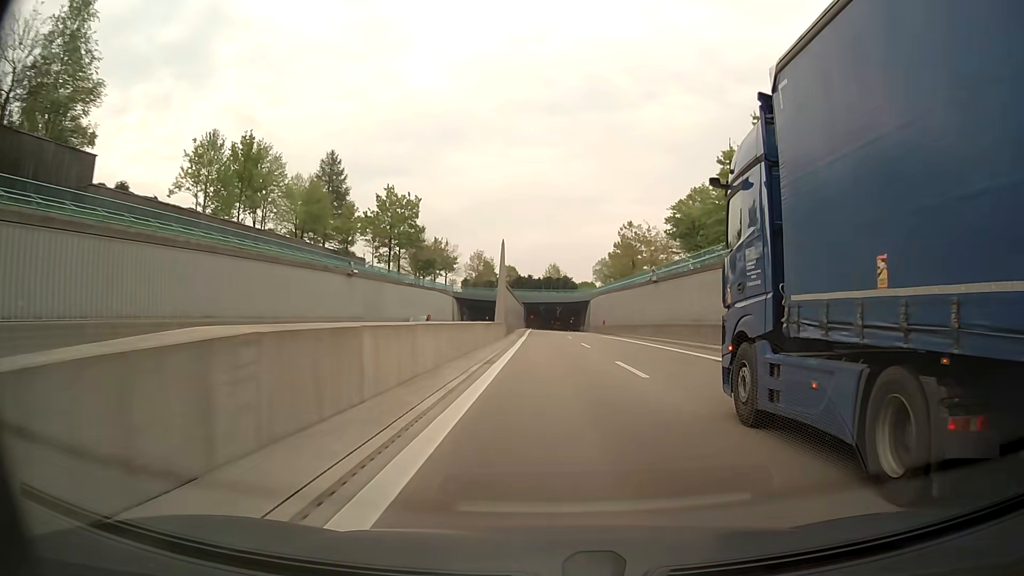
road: motorway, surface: asphalt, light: Day
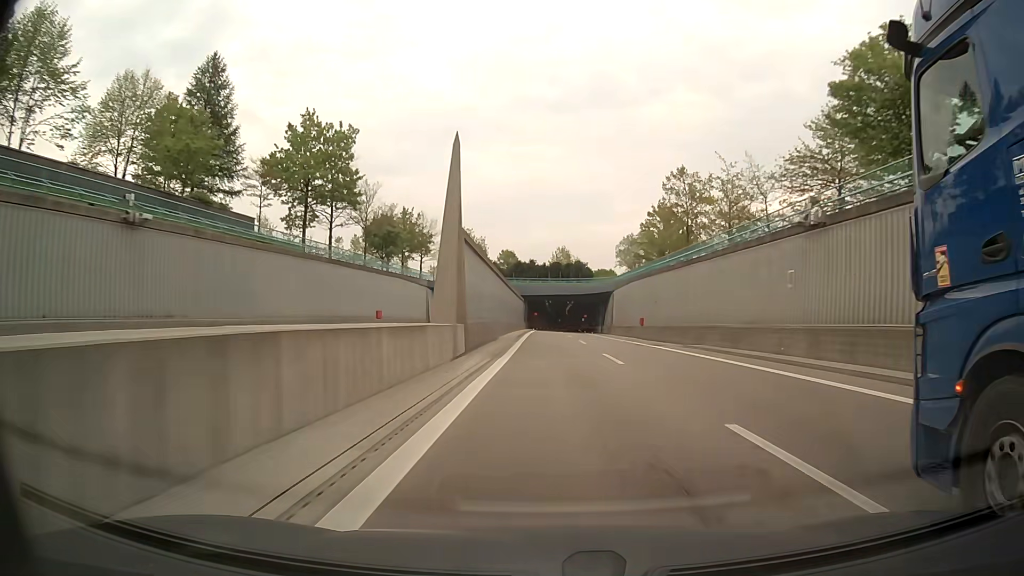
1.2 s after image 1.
(-0.1, +31.5) m; 0°
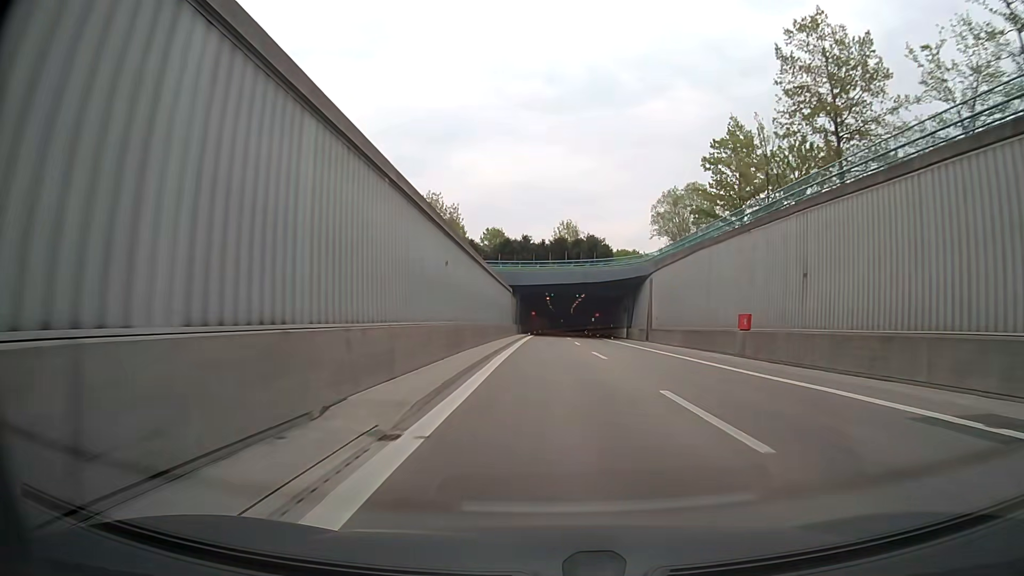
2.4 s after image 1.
(0.0, +31.8) m; 0°
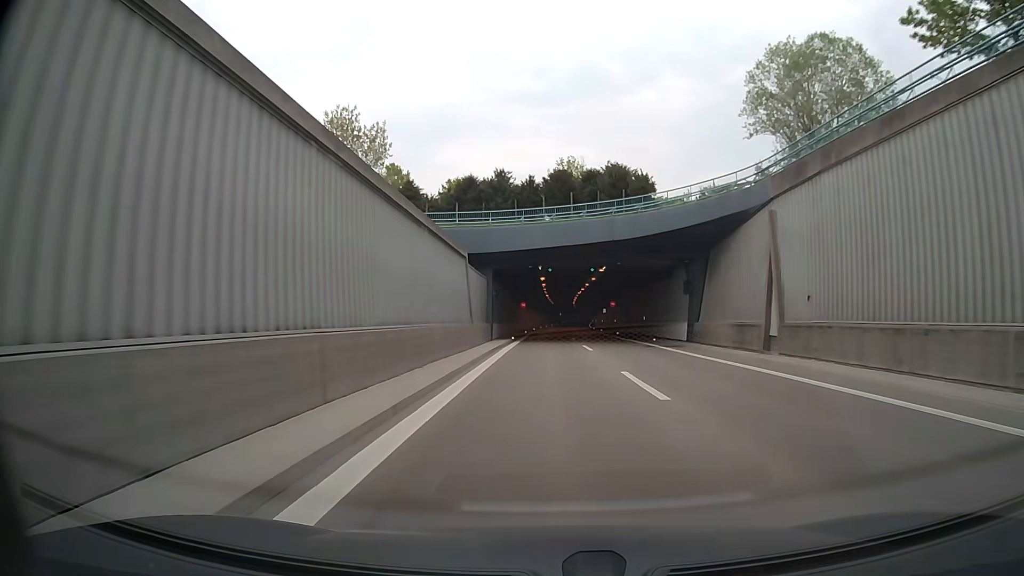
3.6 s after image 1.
(0.0, +31.9) m; 0°
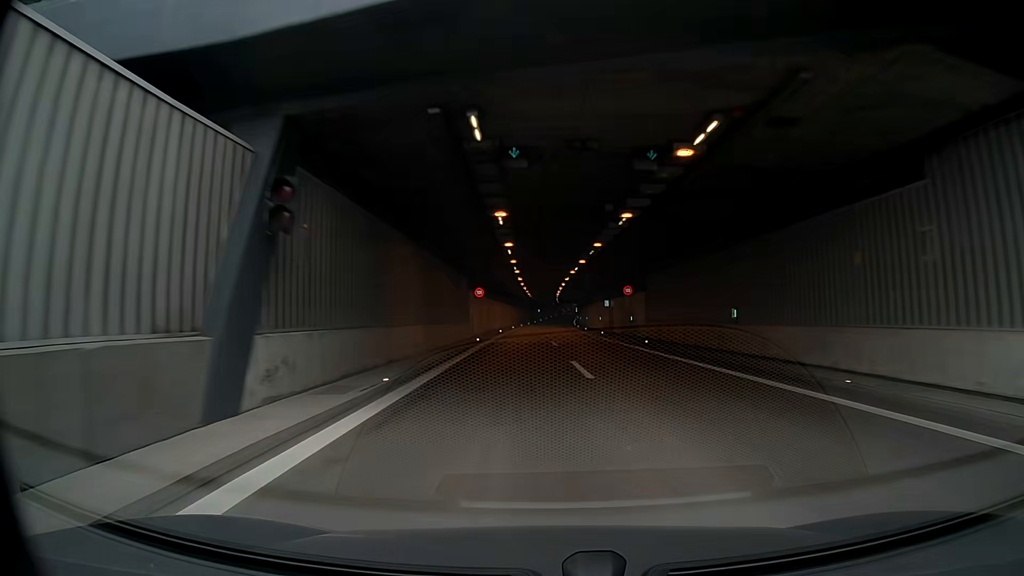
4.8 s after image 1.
(+0.3, +32.0) m; +2°
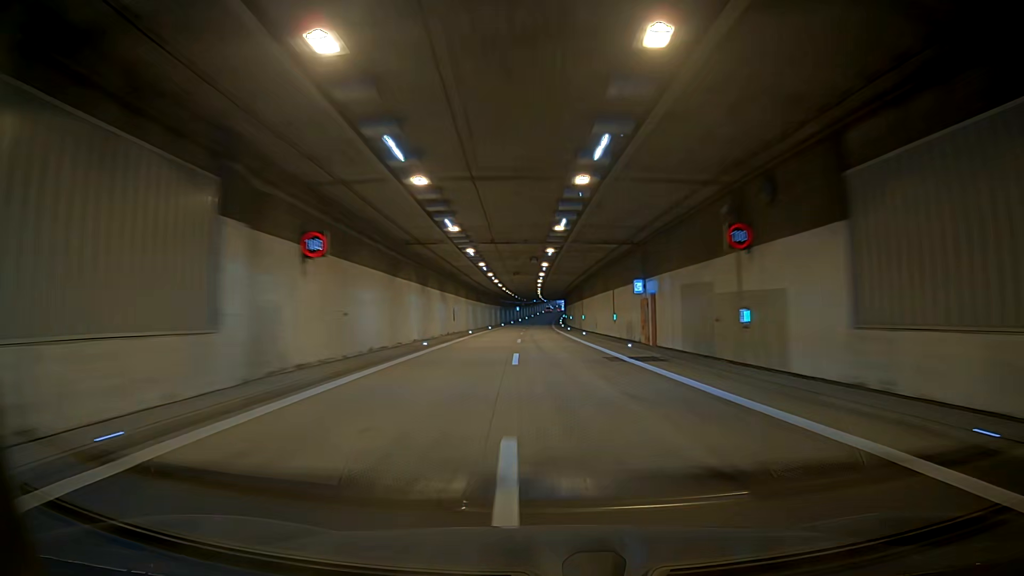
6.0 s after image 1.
(-0.1, +32.1) m; -1°
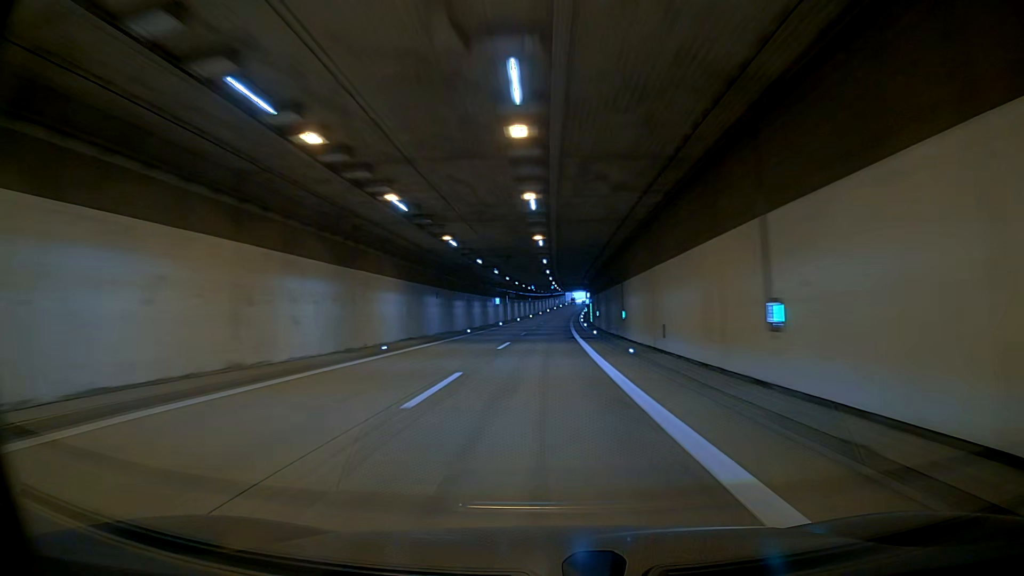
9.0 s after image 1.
(-2.4, +81.0) m; -2°
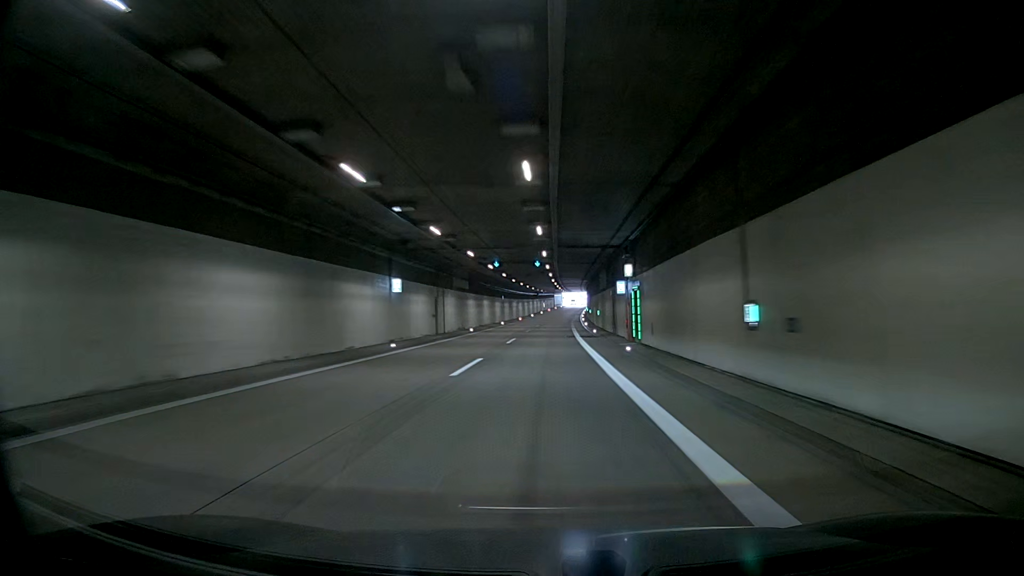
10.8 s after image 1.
(+0.8, +48.8) m; +1°
